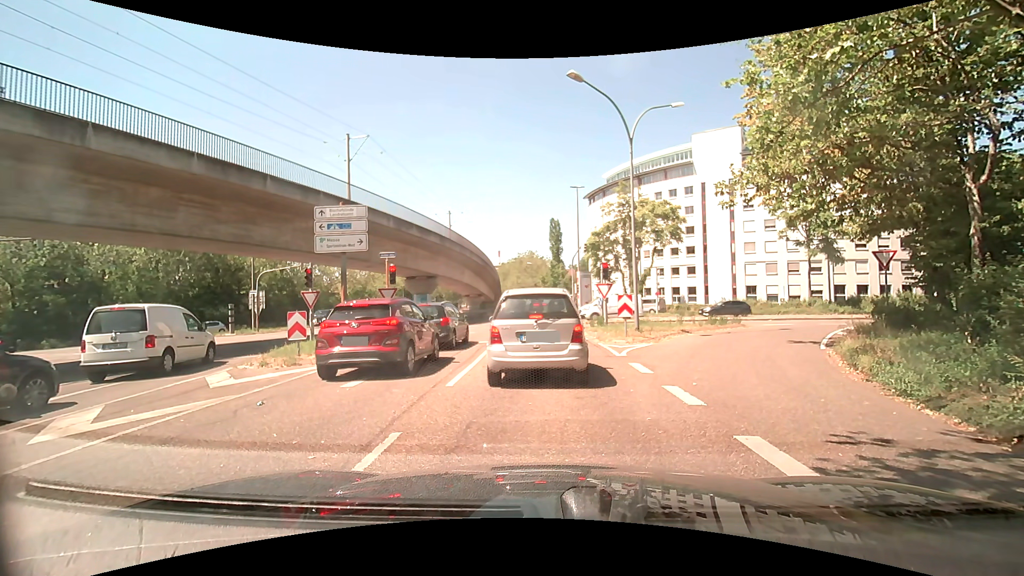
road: tertiary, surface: asphalt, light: Day
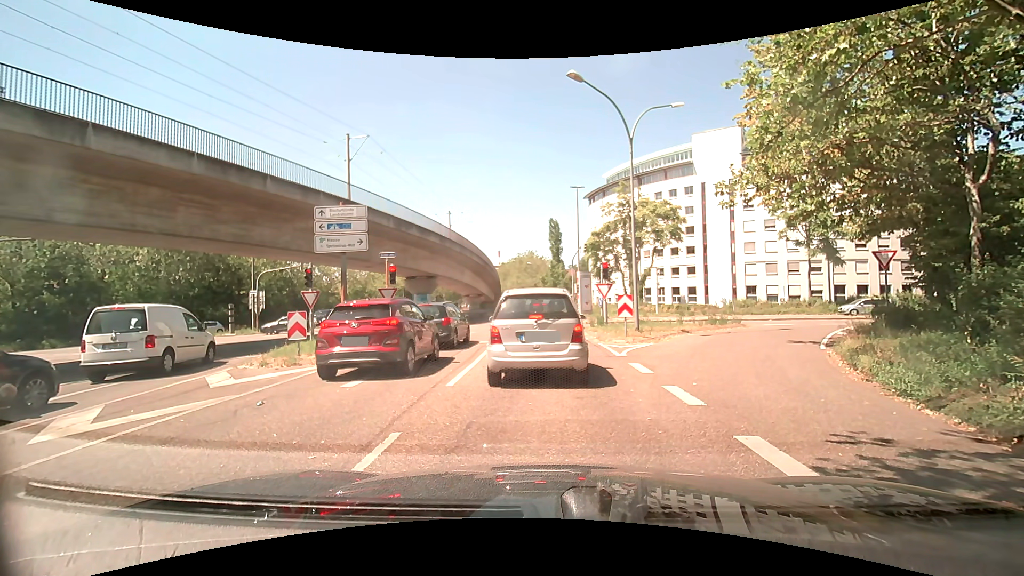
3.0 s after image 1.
(0.0, 0.0) m; 0°
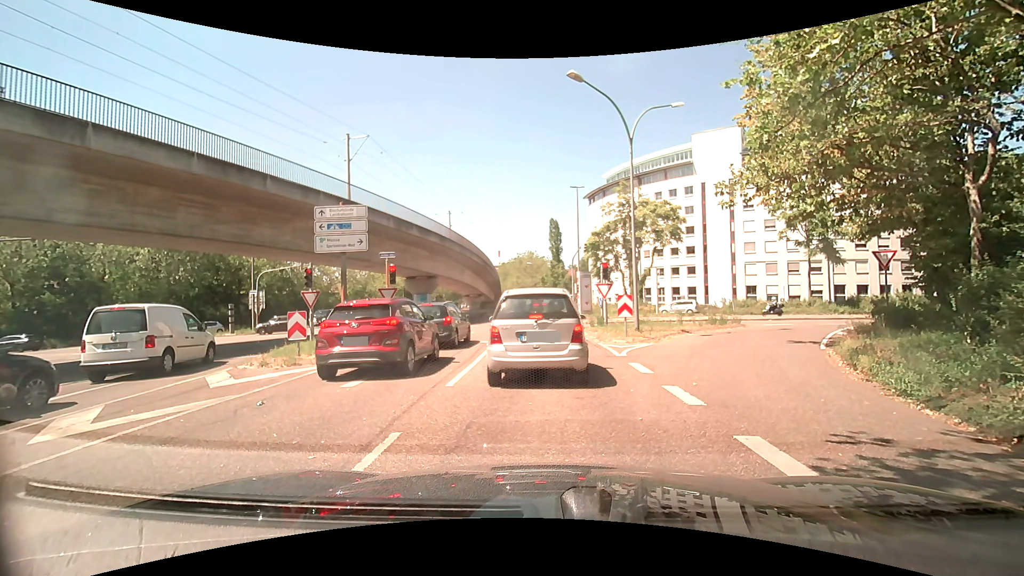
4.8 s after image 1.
(0.0, 0.0) m; 0°
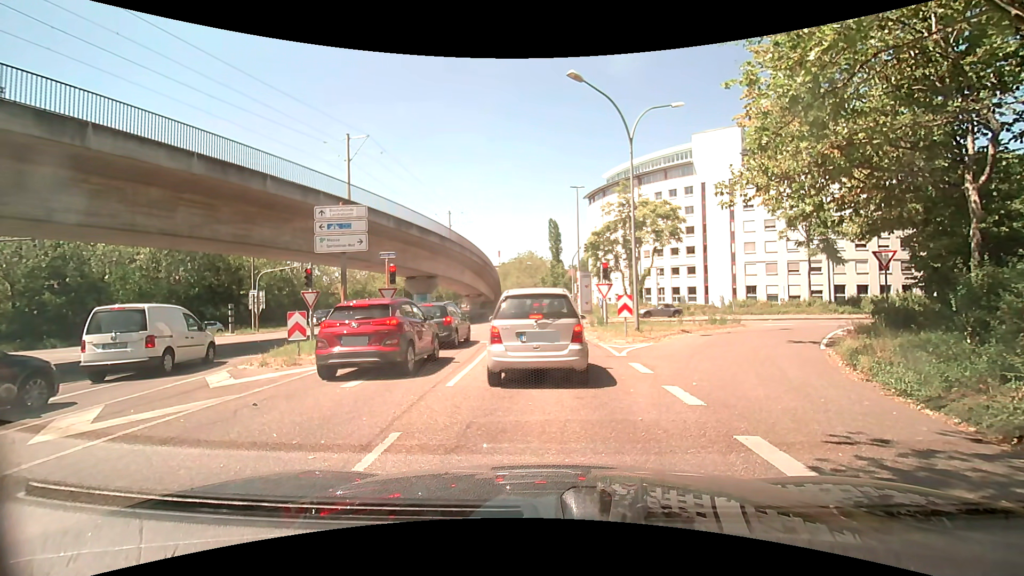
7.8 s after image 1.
(0.0, 0.0) m; 0°
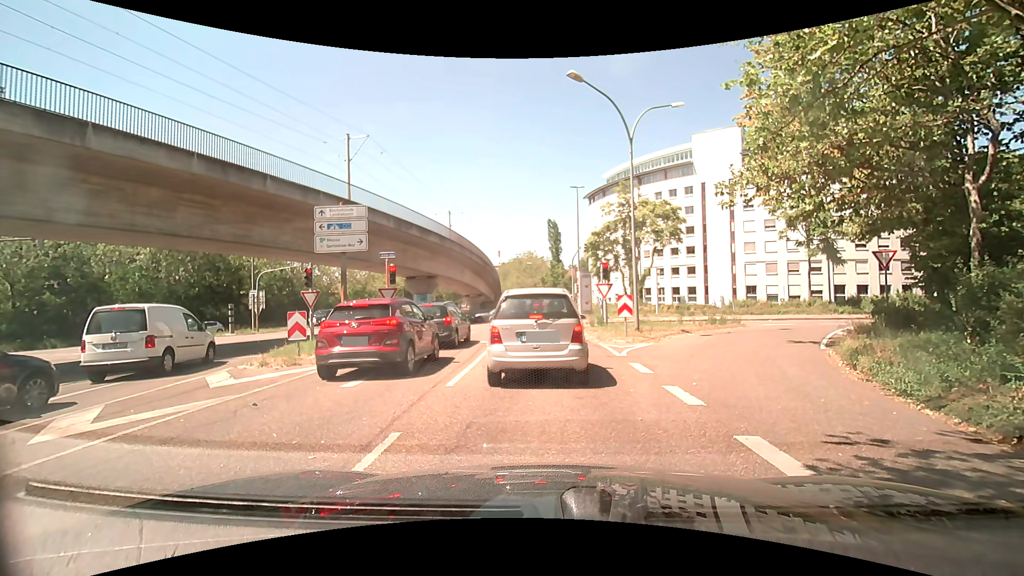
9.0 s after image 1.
(0.0, 0.0) m; 0°
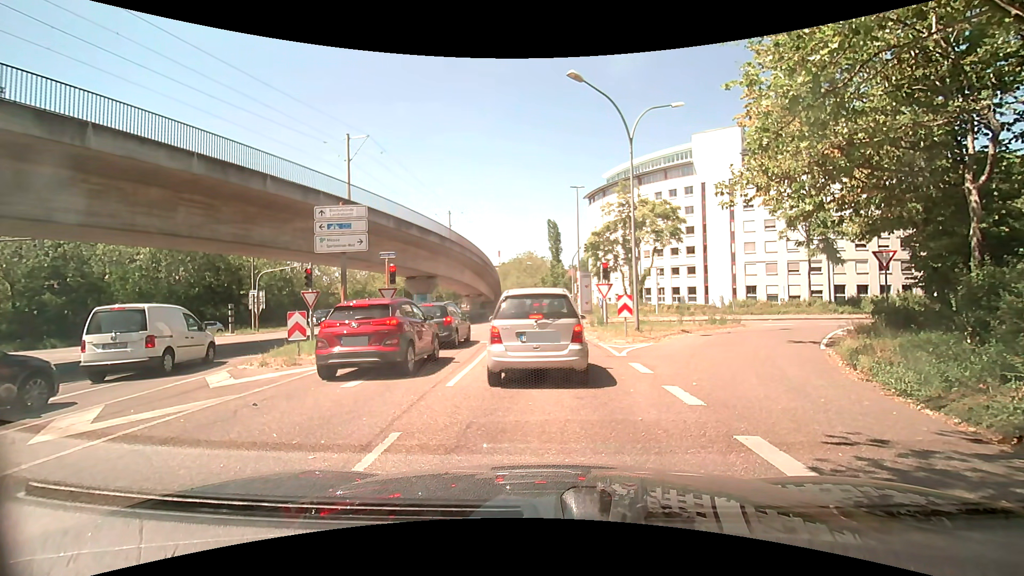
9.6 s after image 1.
(0.0, 0.0) m; 0°
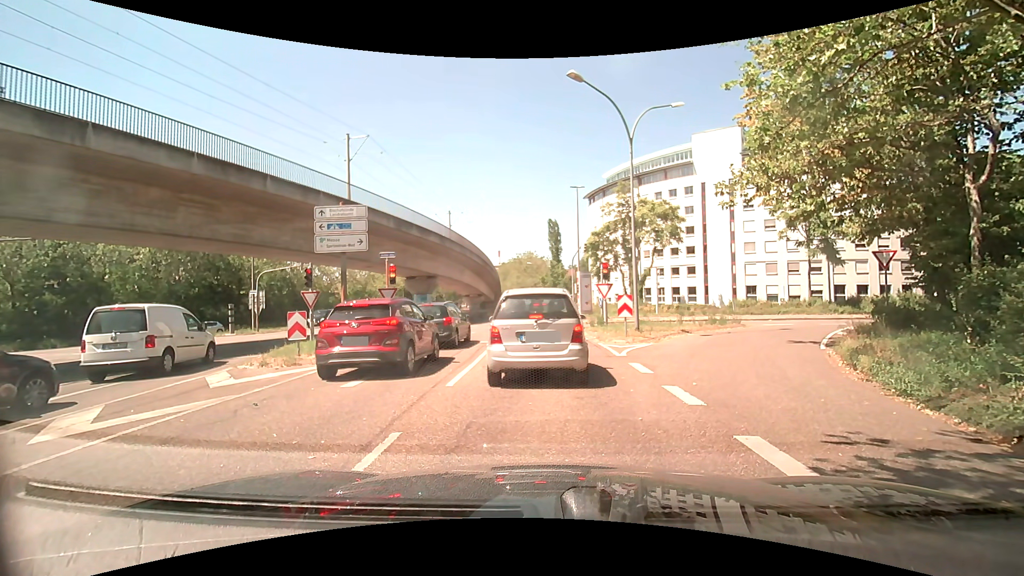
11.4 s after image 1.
(0.0, 0.0) m; 0°
